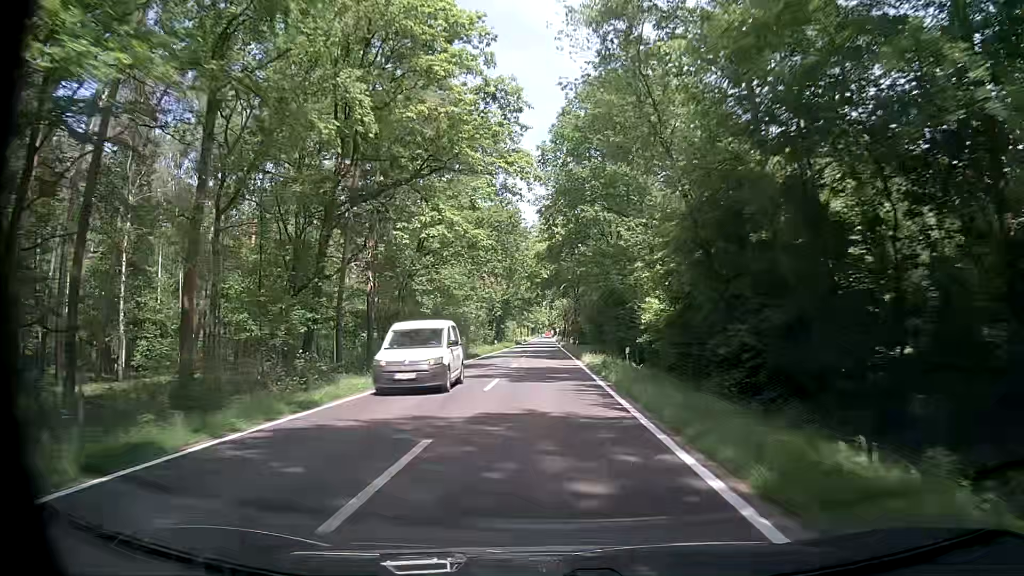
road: tertiary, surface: asphalt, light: Day
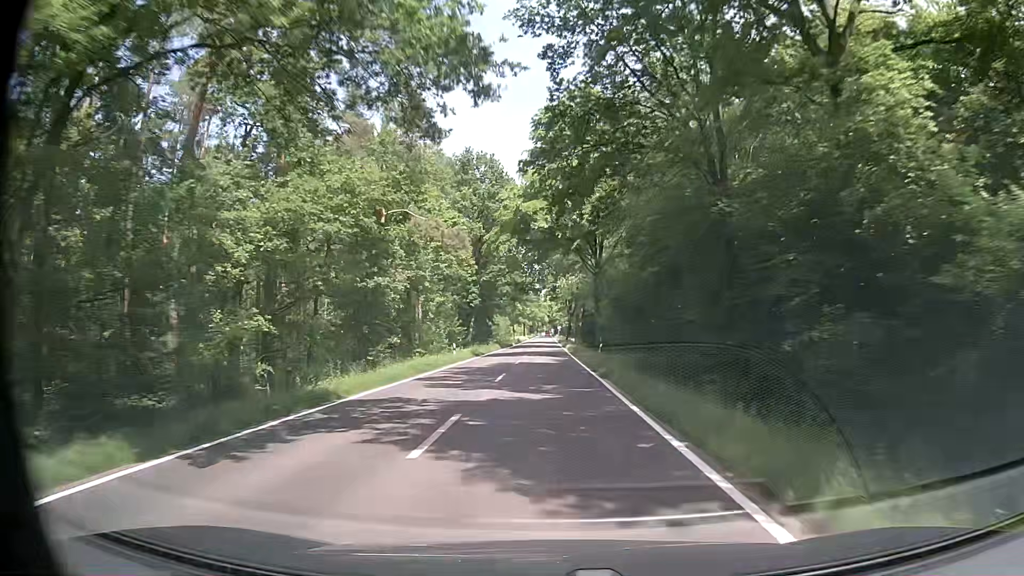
(-0.8, +32.9) m; -1°
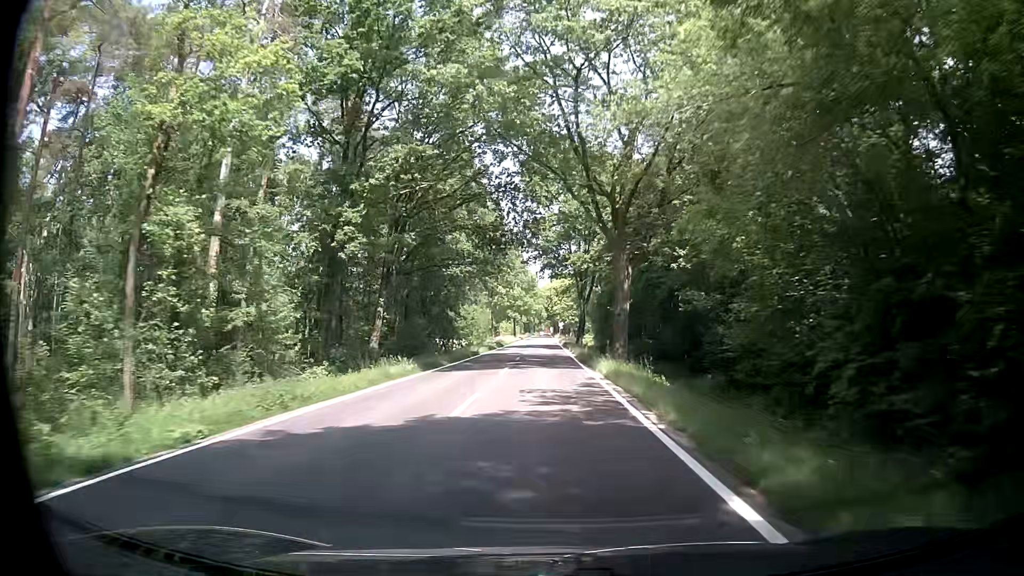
(-0.4, +43.9) m; 0°
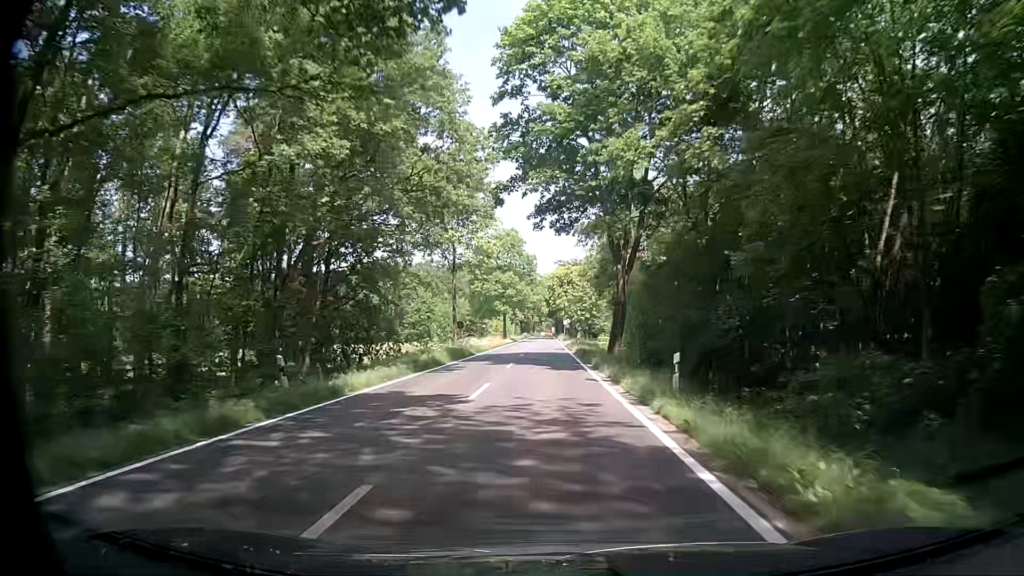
(-0.6, +32.9) m; -2°
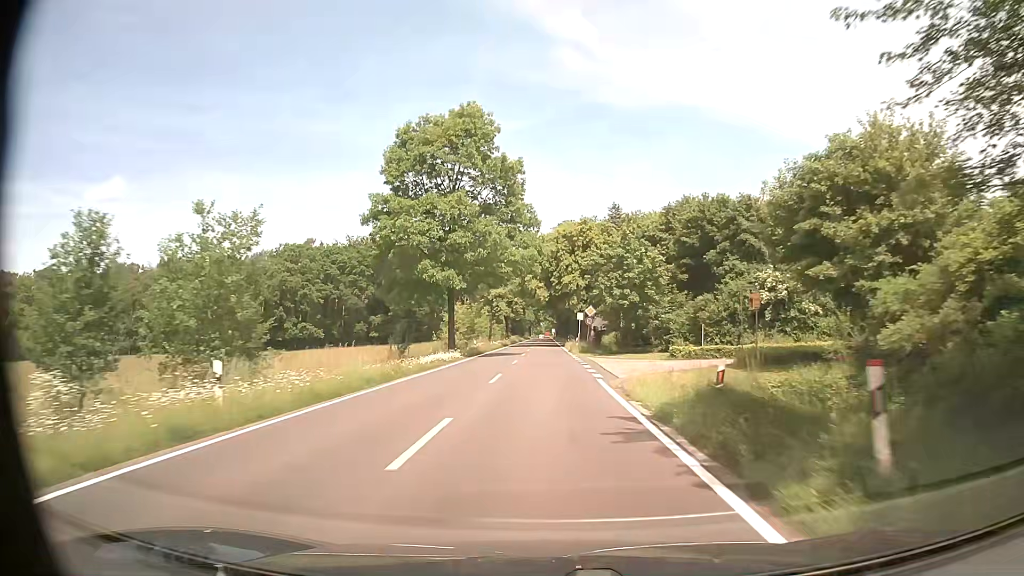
(+0.6, +54.7) m; 0°
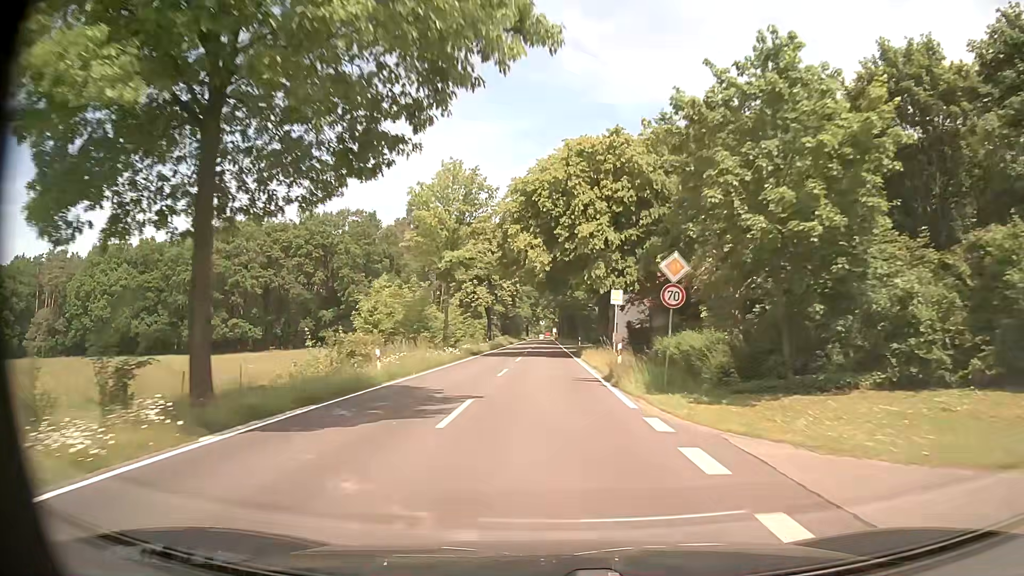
(+0.1, +32.7) m; 0°
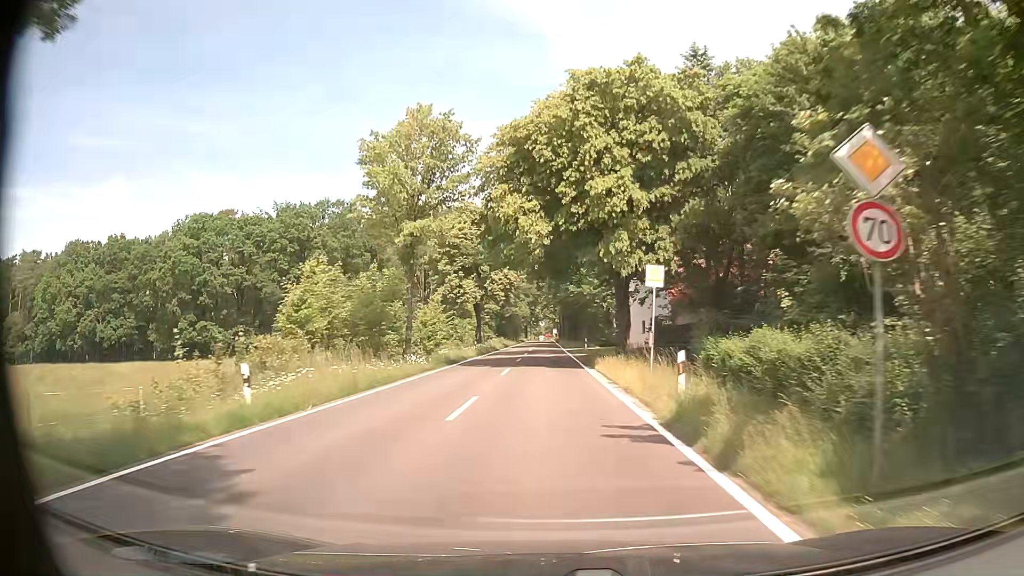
(0.0, +10.9) m; 0°
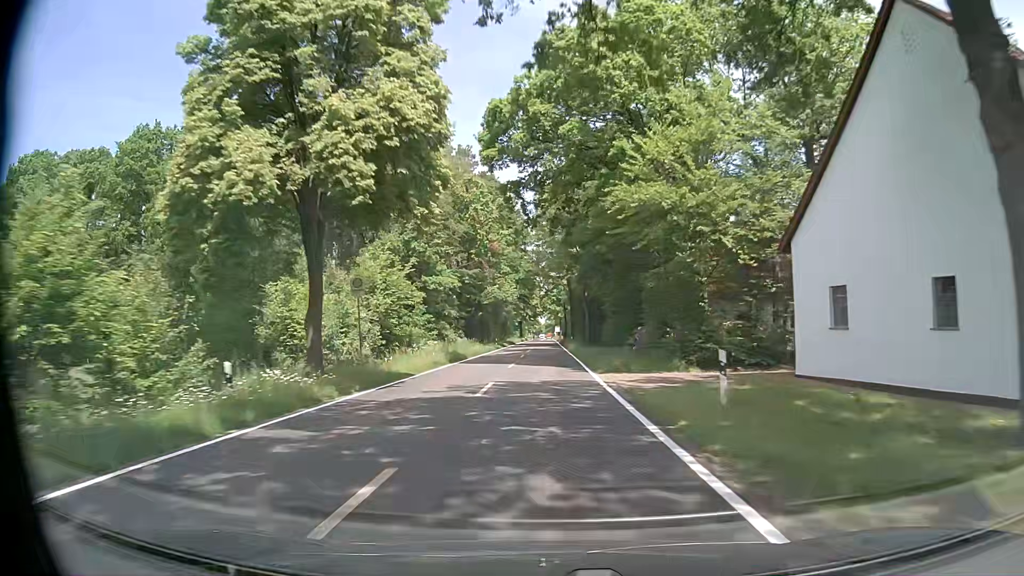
(-0.1, +43.6) m; 0°
(0, +10) (0, +20) (0, +30) (0, +40) (0, +50) (0, +60) (0, +70) (0, +80) (0, +90) (0, +100) m
